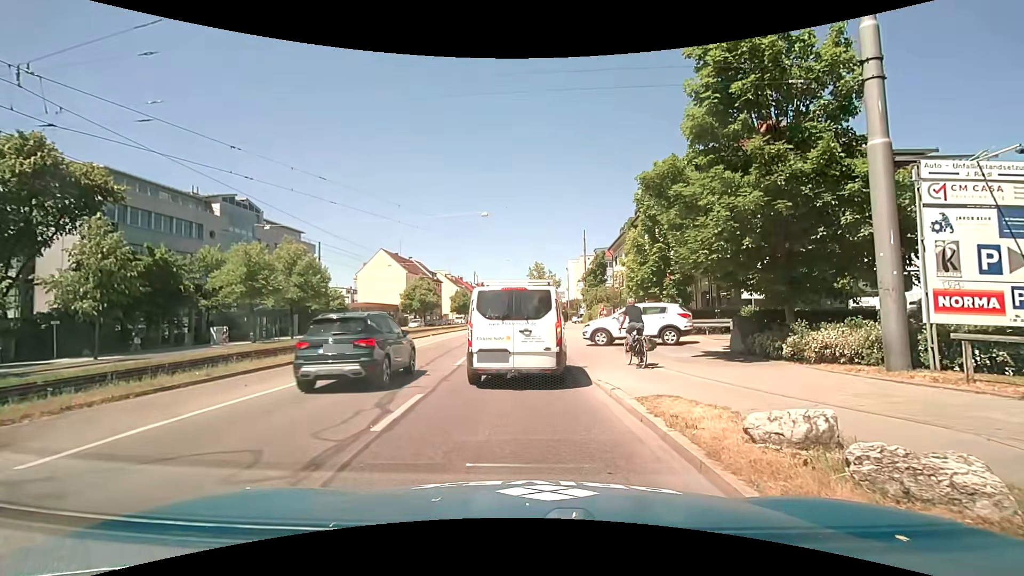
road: primary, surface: asphalt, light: Day
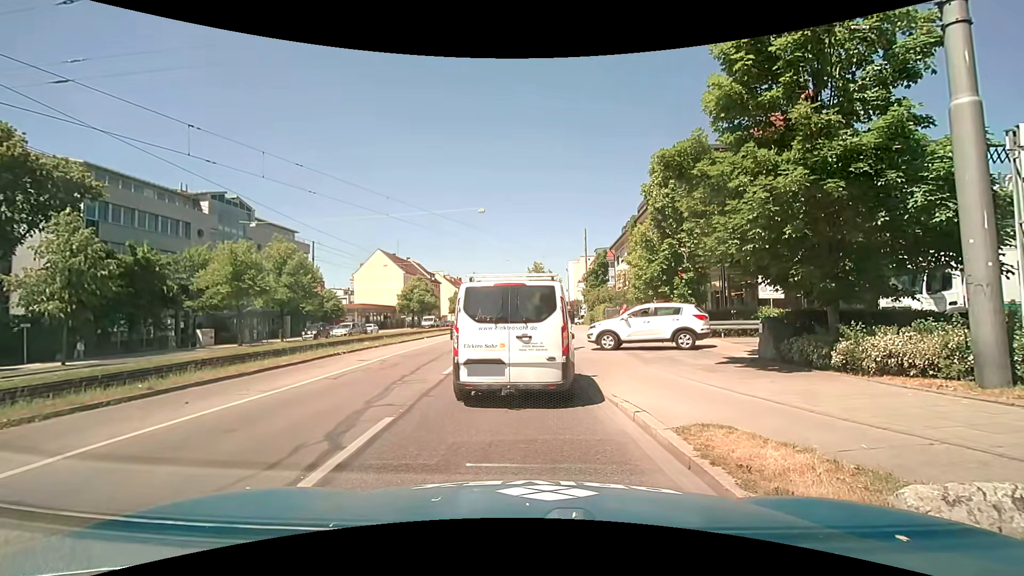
(0.0, +1.8) m; -1°
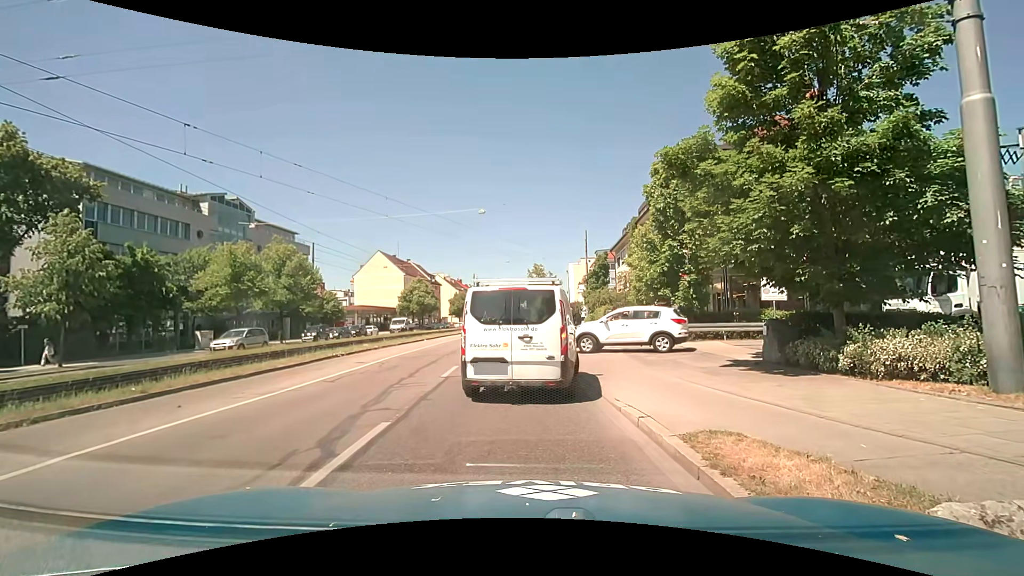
(0.0, +0.2) m; 0°
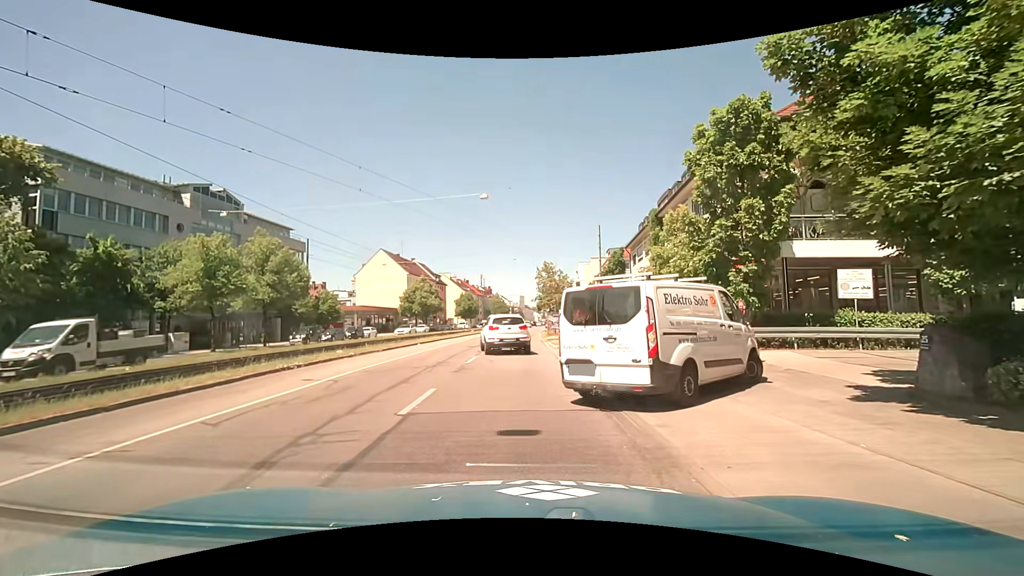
(-0.1, +5.1) m; -2°
(-1, +10) (-1, +20) (-1, +30) (-1, +40) (-1, +50) (-1, +60) (-1, +70) (-1, +80) (0, +90) (0, +100) m
